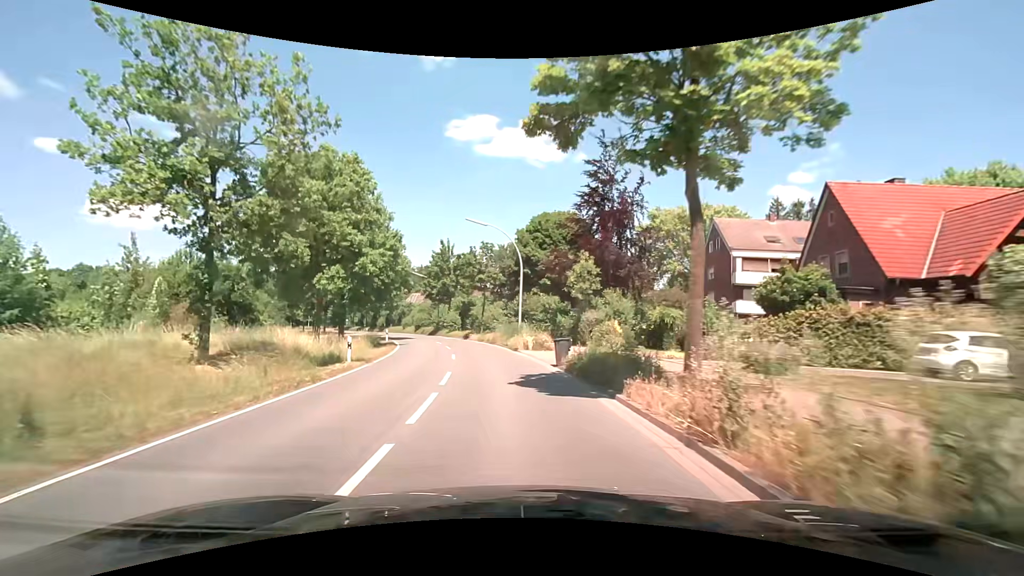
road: secondary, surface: asphalt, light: Day
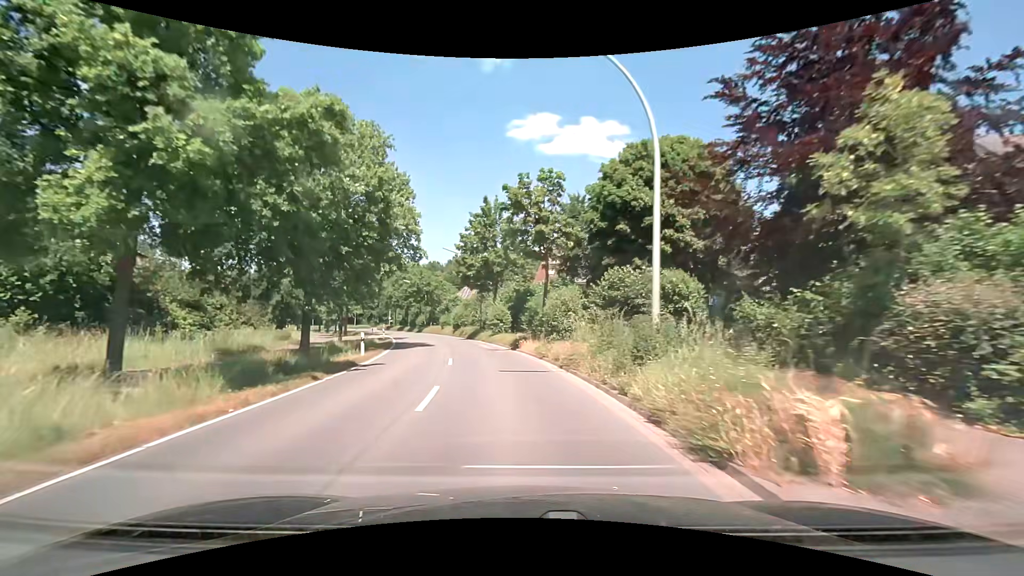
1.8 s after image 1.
(-1.5, +21.5) m; -8°
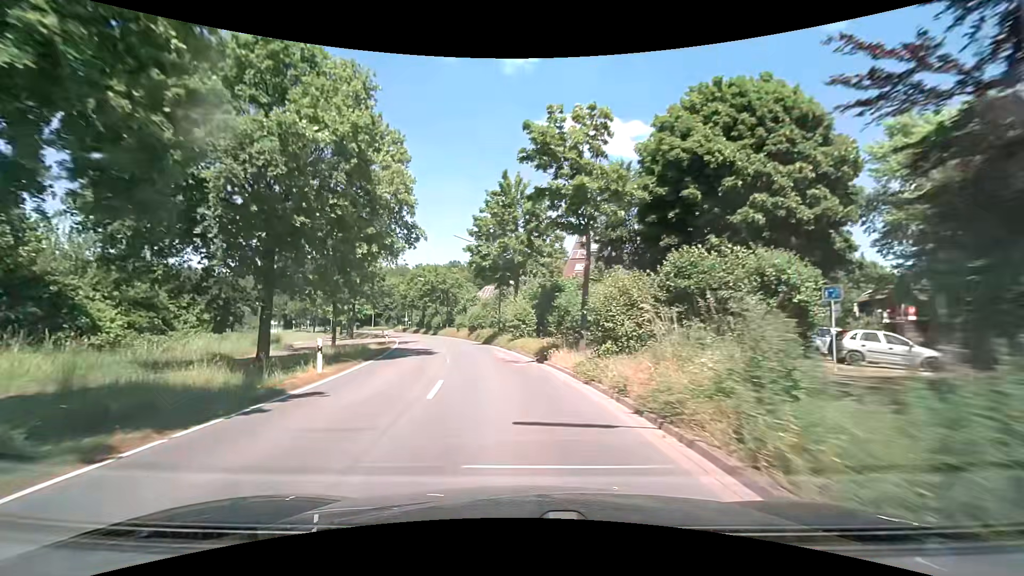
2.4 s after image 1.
(-0.2, +7.4) m; -3°
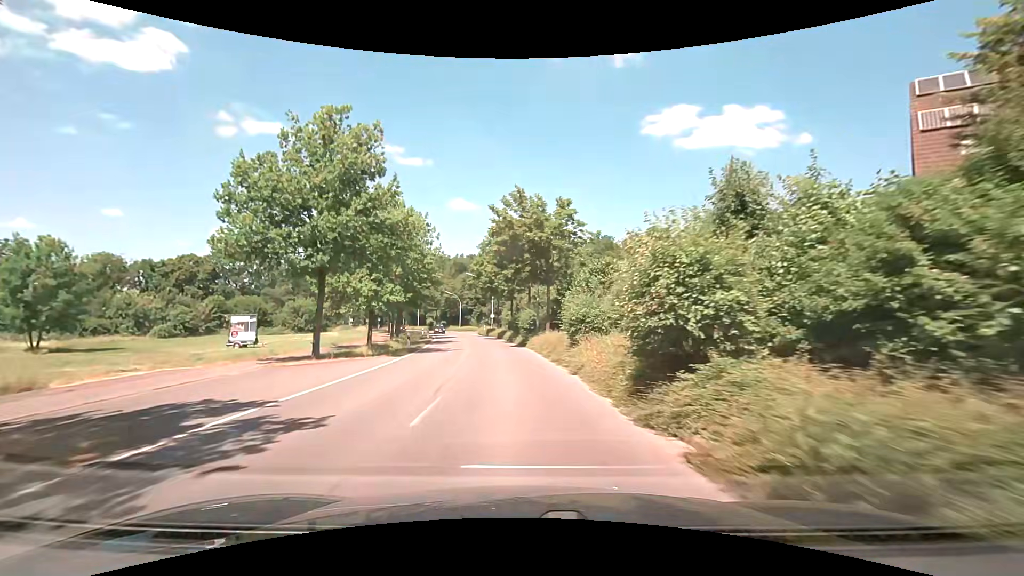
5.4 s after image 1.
(-4.6, +38.0) m; -12°
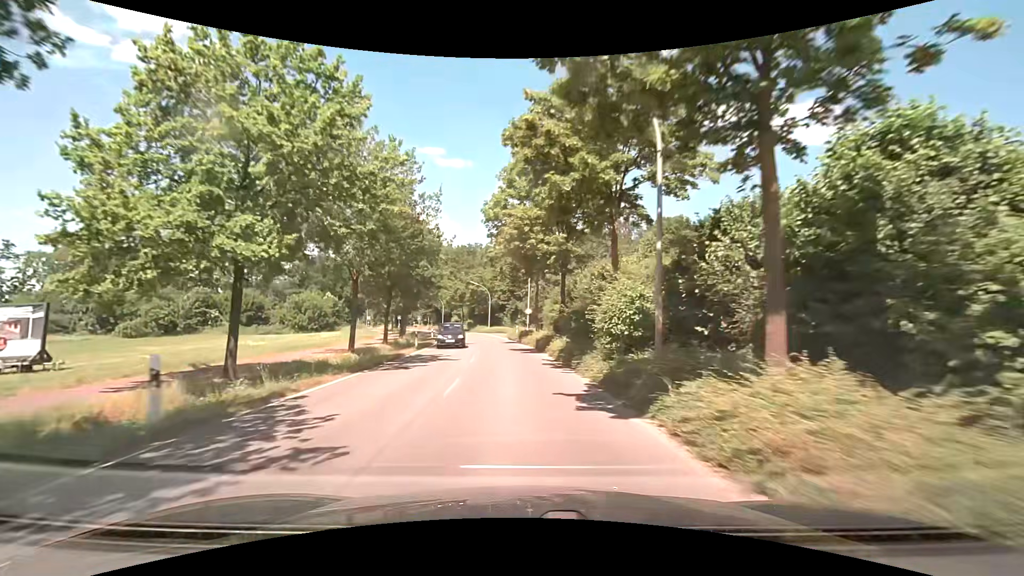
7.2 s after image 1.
(-1.3, +23.5) m; -5°
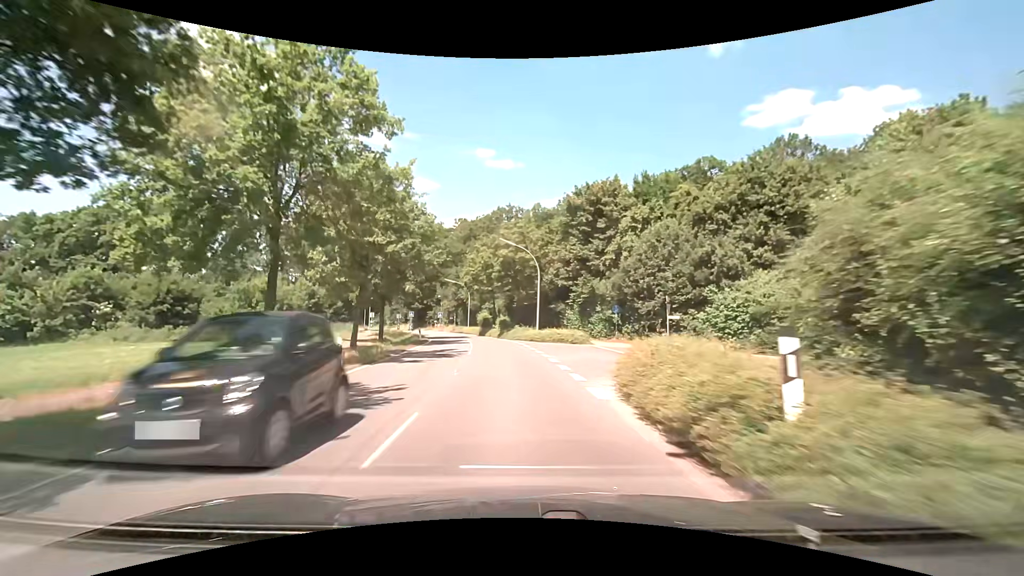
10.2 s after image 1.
(-2.3, +40.4) m; -6°
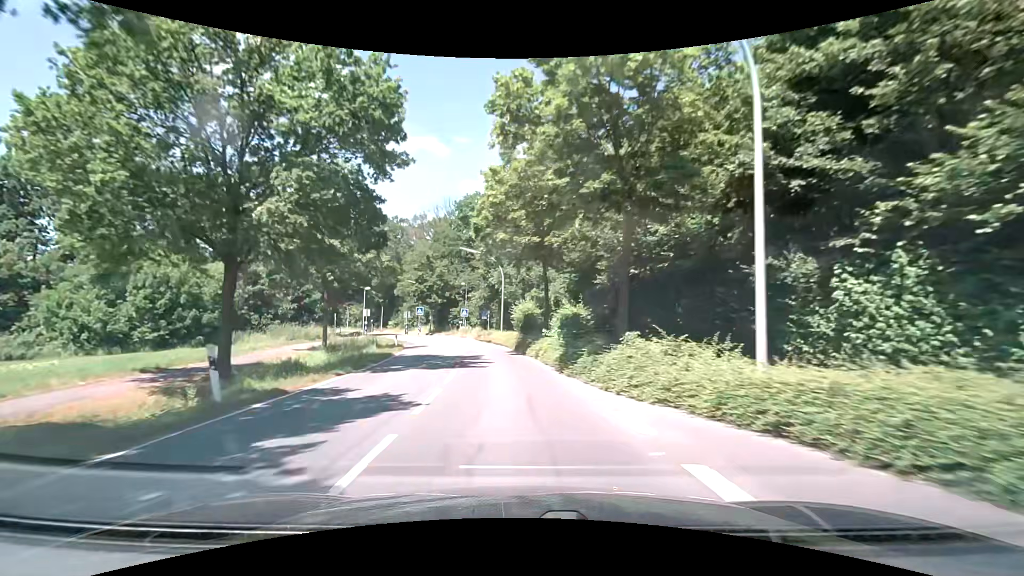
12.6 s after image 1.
(-1.7, +32.4) m; -6°
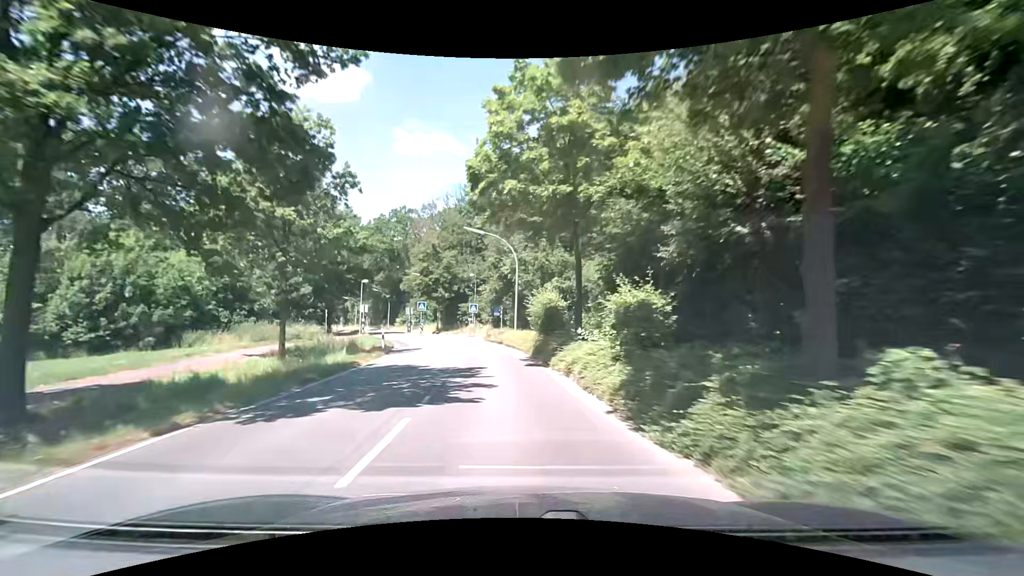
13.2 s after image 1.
(-0.1, +7.9) m; -2°
(0, +10) (-1, +20) (-2, +30) (-4, +40) (-7, +49) (-10, +59) (-14, +68) (-18, +77) (-22, +86) (-27, +95) m
